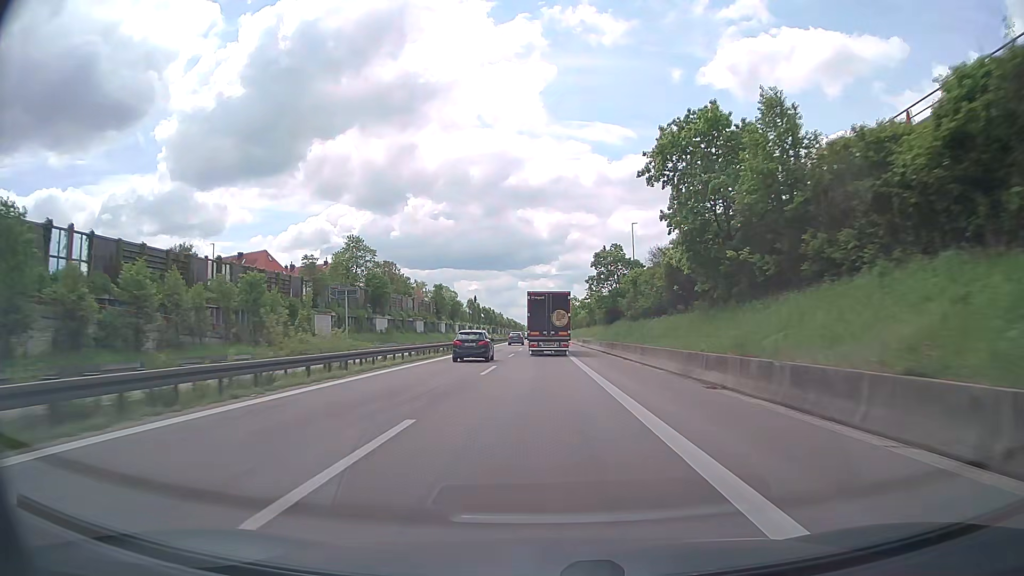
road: trunk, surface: asphalt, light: Day
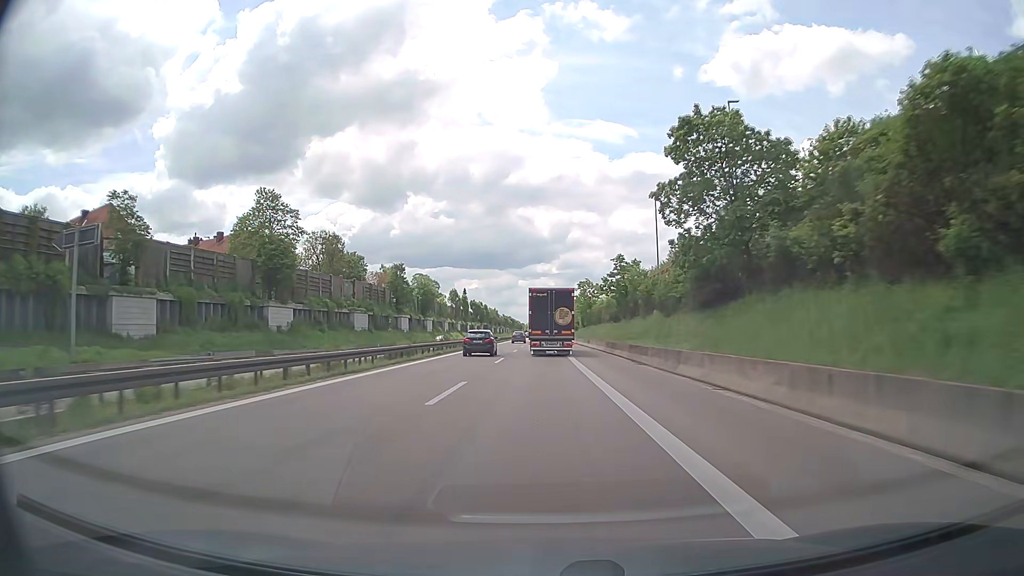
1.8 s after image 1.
(+0.2, +46.0) m; 0°
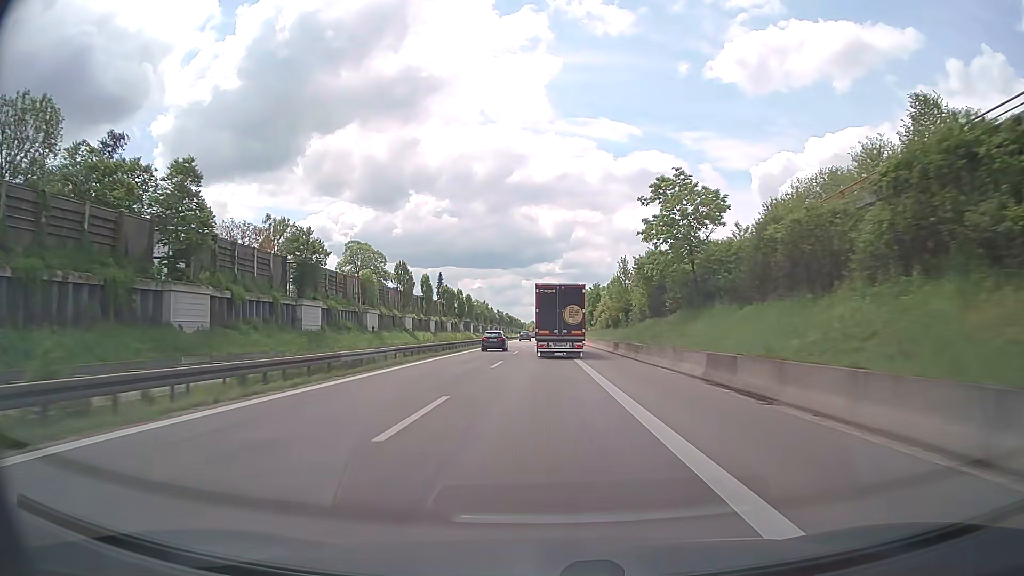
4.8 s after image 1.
(-0.1, +76.6) m; 0°
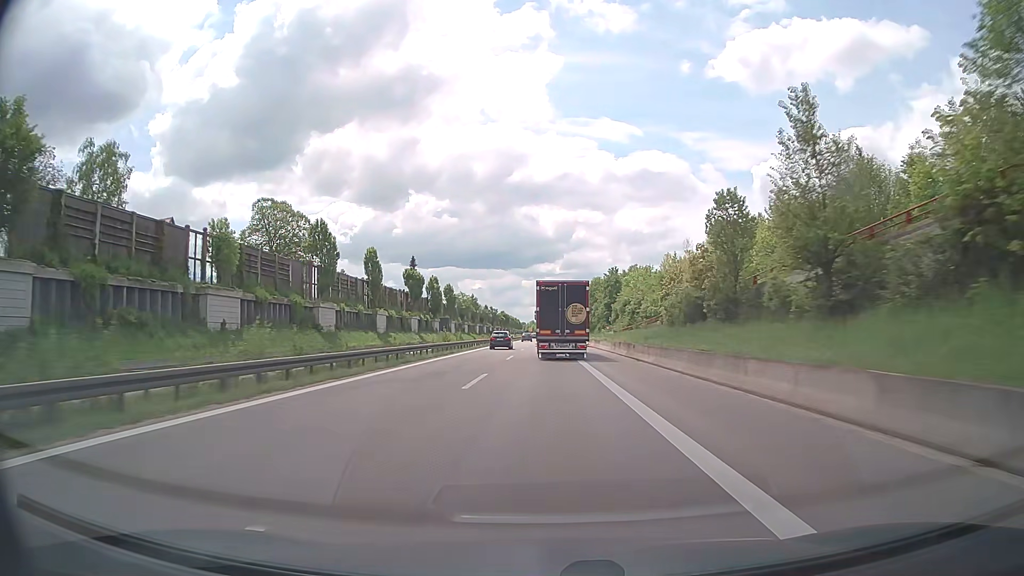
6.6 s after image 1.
(+0.1, +46.1) m; 0°
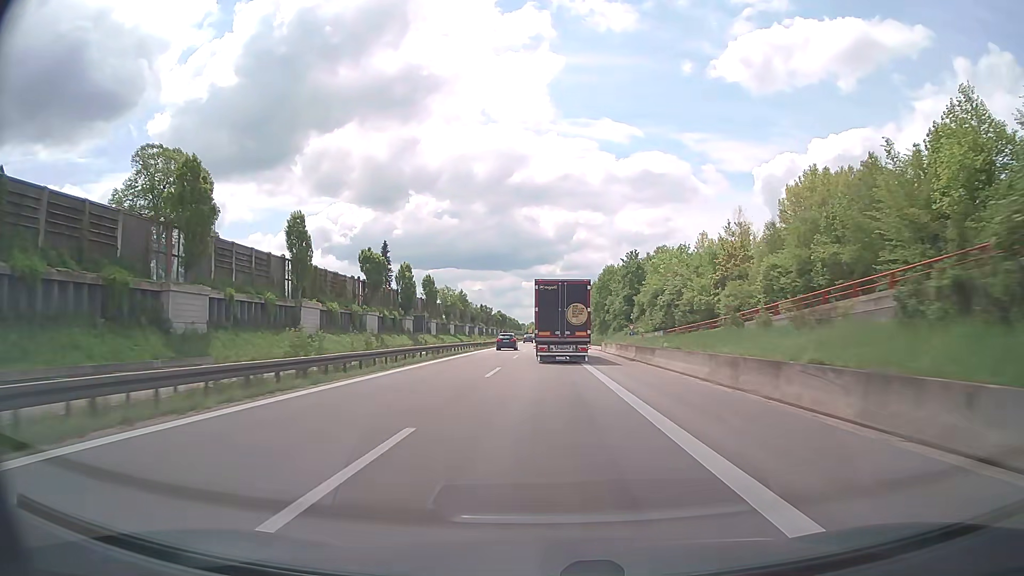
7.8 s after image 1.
(+0.1, +31.1) m; 0°
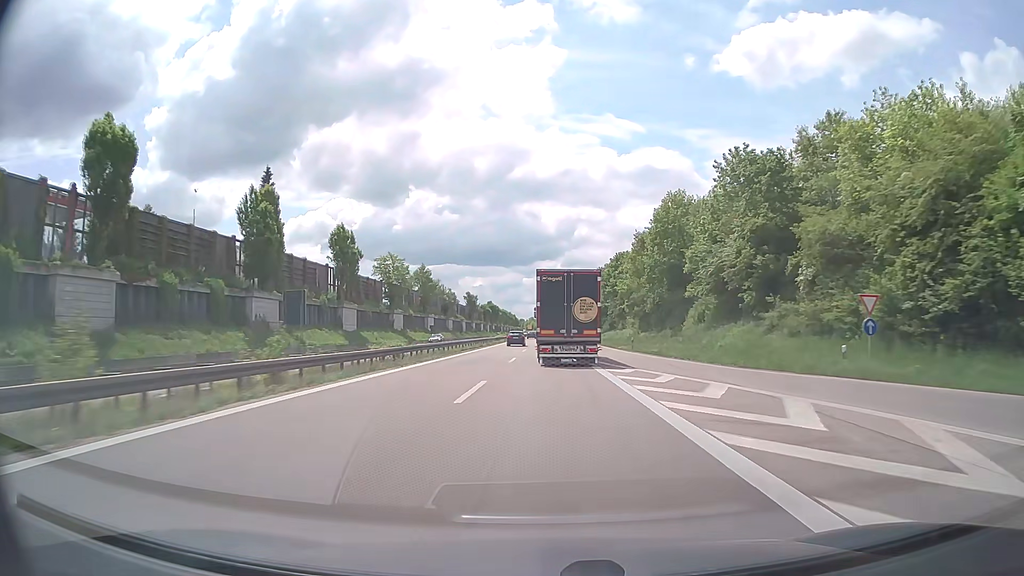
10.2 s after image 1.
(0.0, +63.0) m; 0°
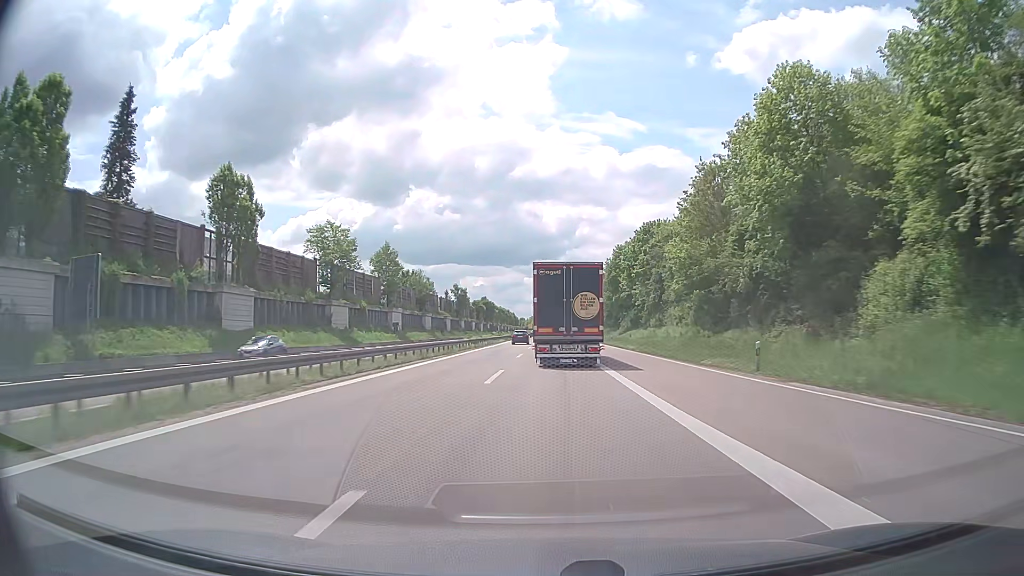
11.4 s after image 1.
(0.0, +31.4) m; 0°
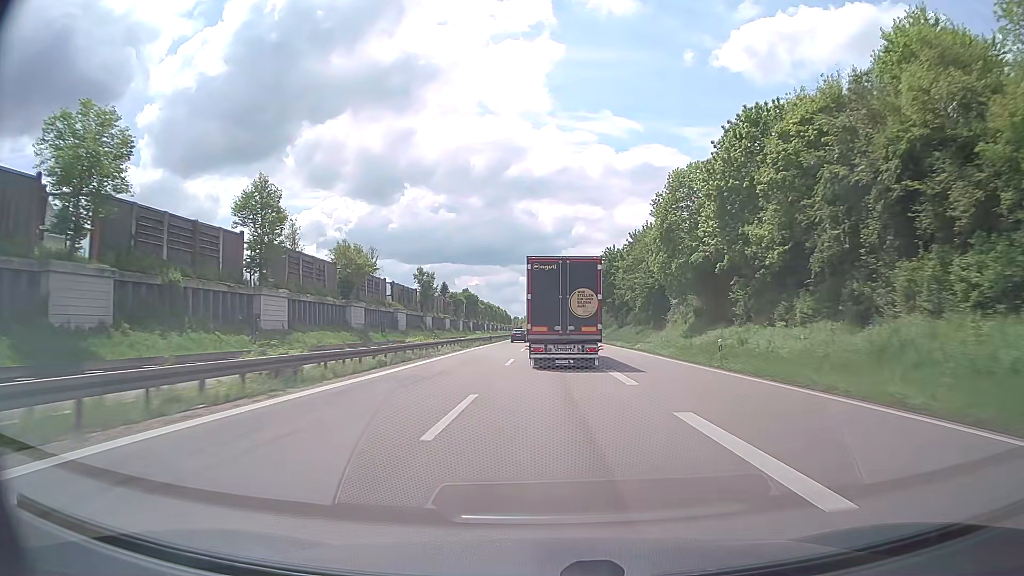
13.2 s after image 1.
(+0.1, +45.3) m; 0°
(0, +10) (0, +20) (0, +30) (0, +40) (0, +50) (0, +60) (0, +70) (0, +80) (0, +90) (0, +100) m
